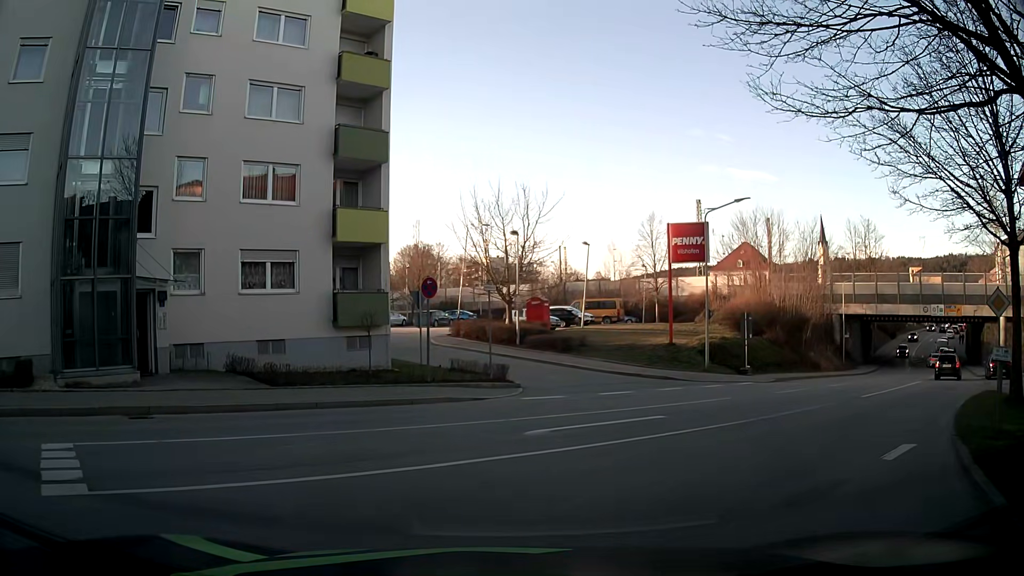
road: tertiary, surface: asphalt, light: Day
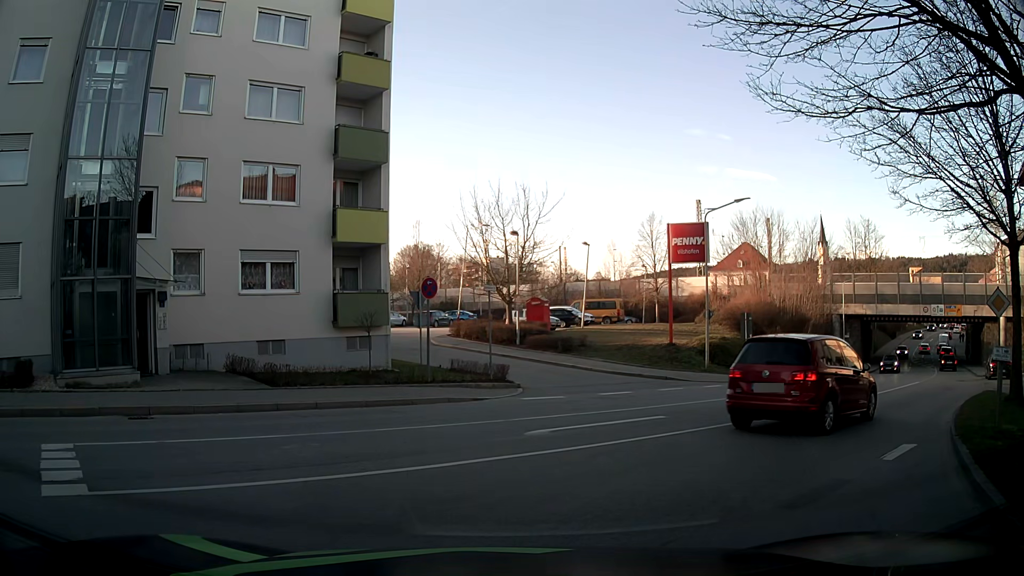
(0.0, +0.1) m; 0°
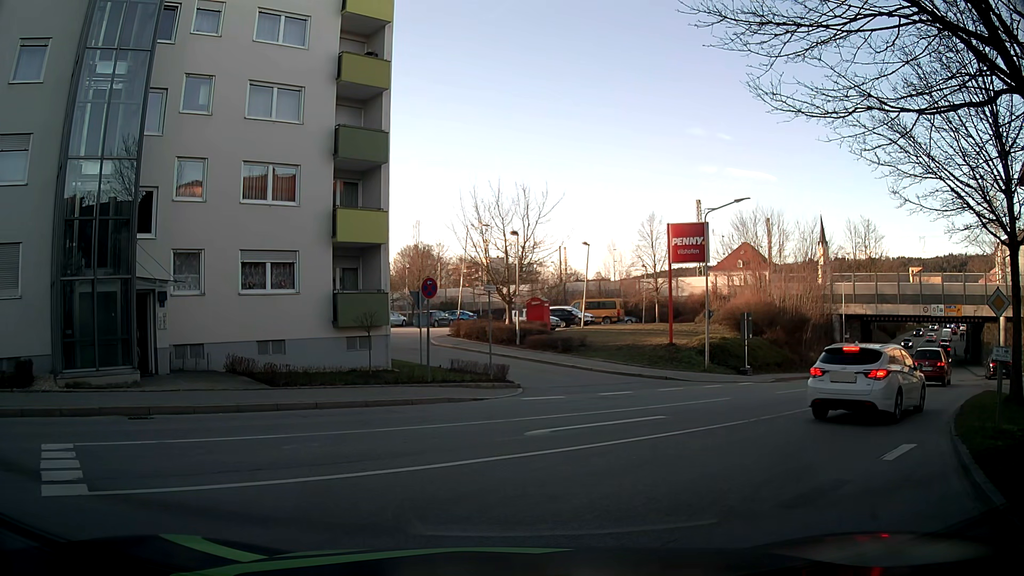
(0.0, 0.0) m; 0°
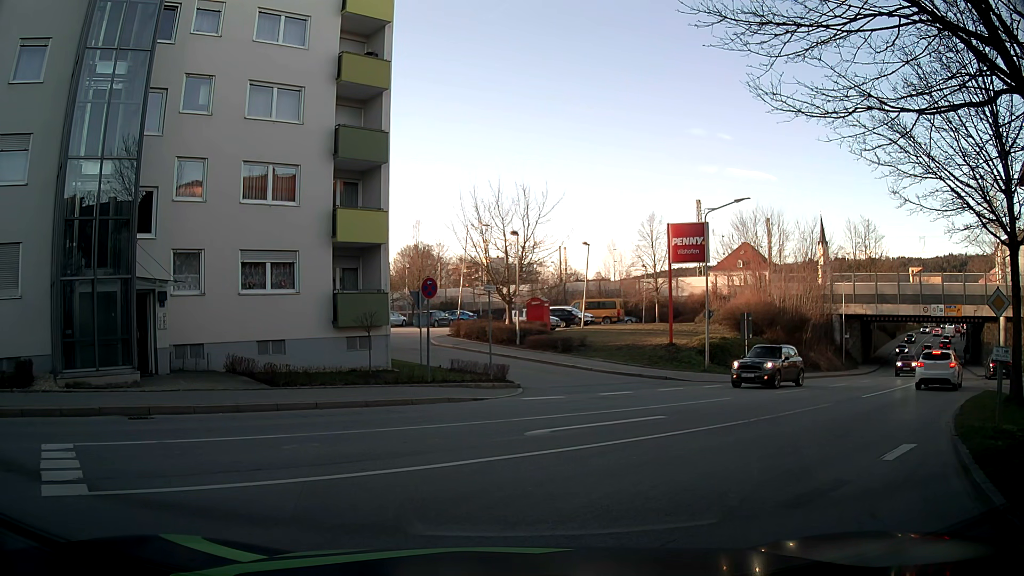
(0.0, 0.0) m; 0°
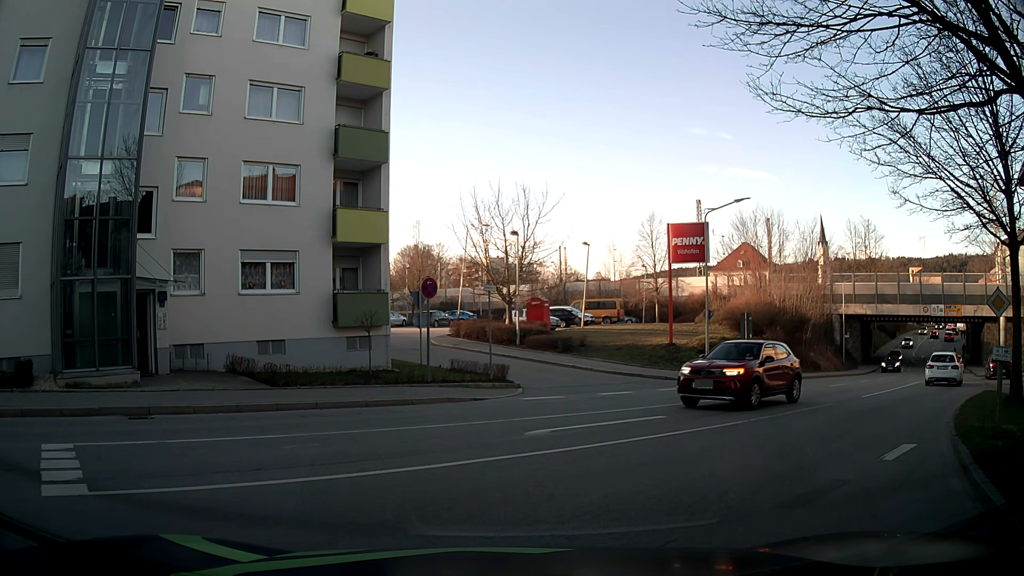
(0.0, 0.0) m; 0°
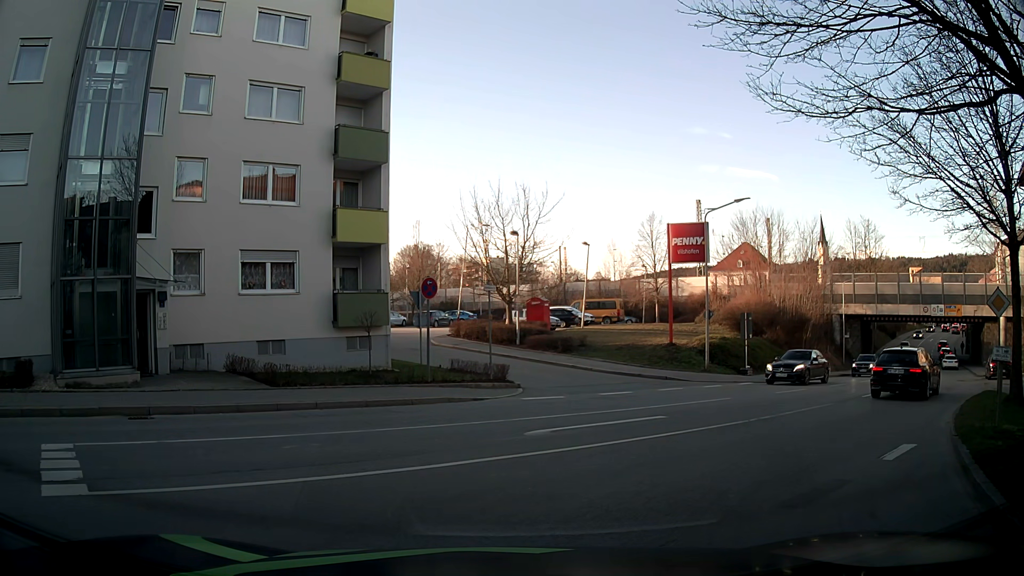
(0.0, 0.0) m; 0°
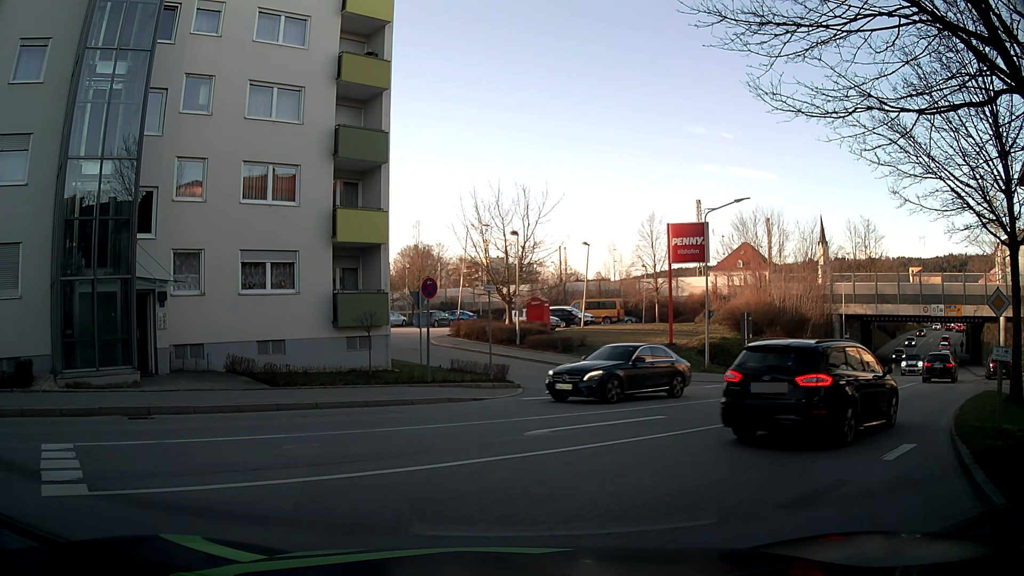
(0.0, 0.0) m; 0°
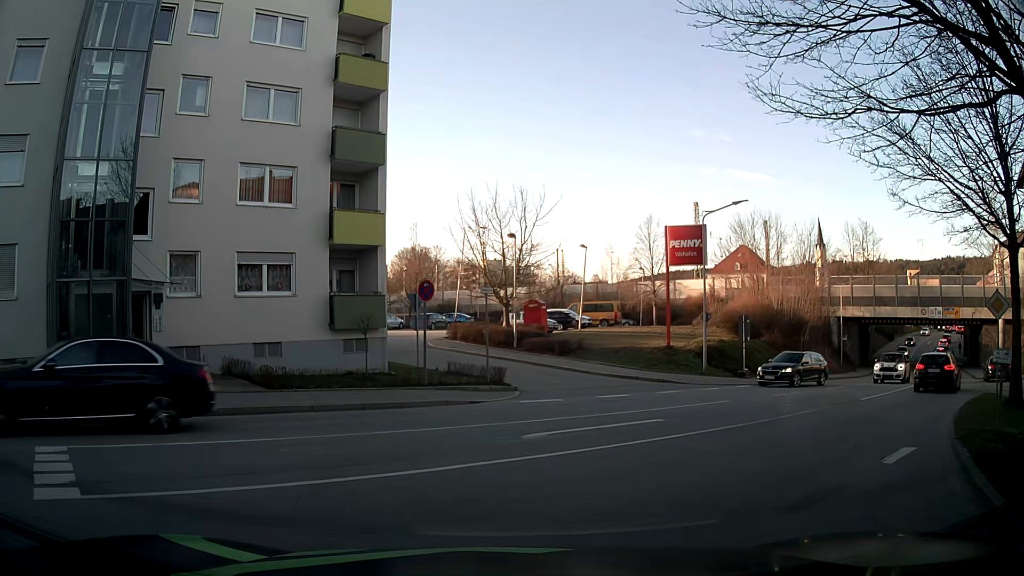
(0.0, +0.1) m; 0°
